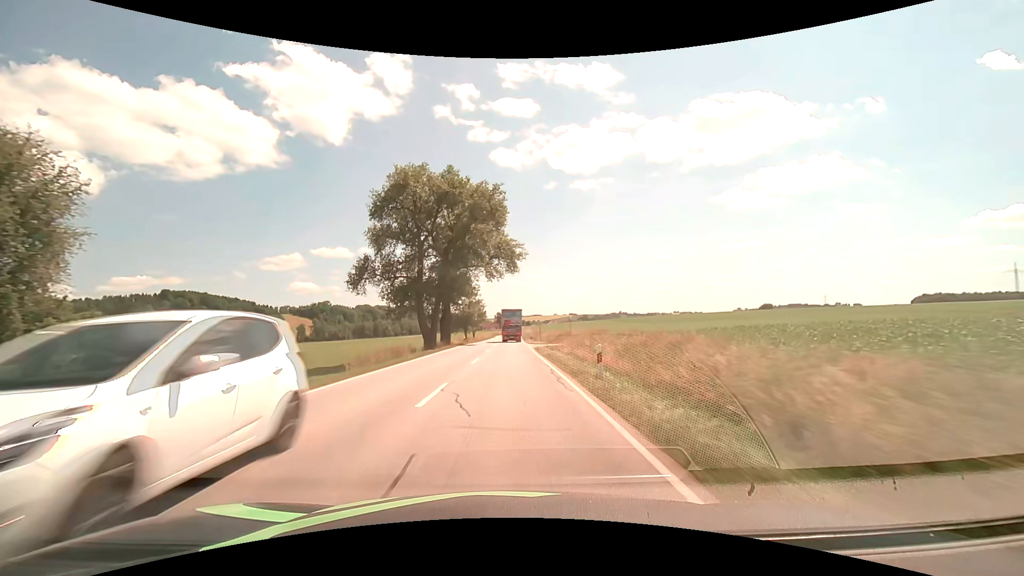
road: secondary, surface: asphalt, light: Day
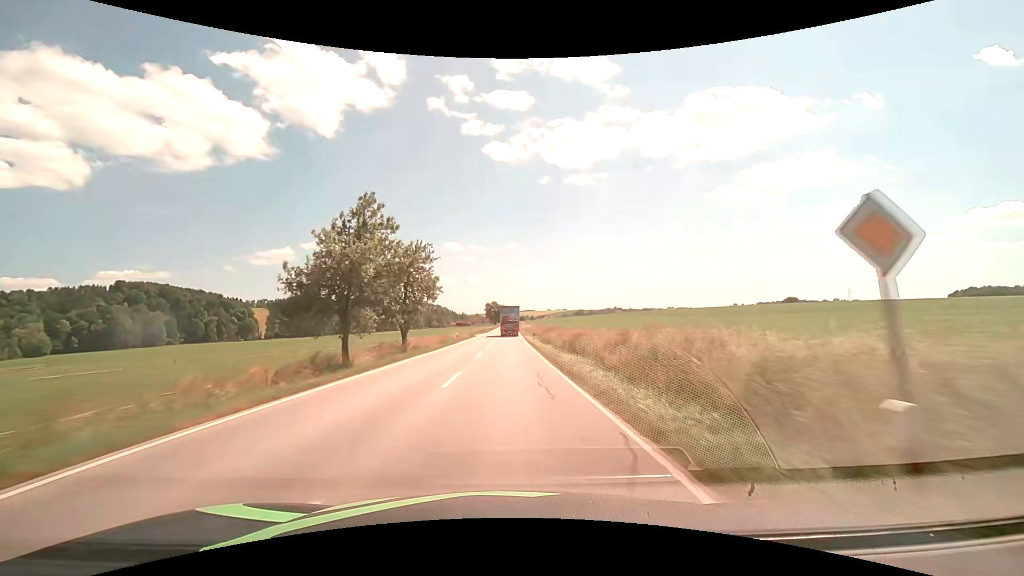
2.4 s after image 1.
(+0.5, +56.5) m; +1°
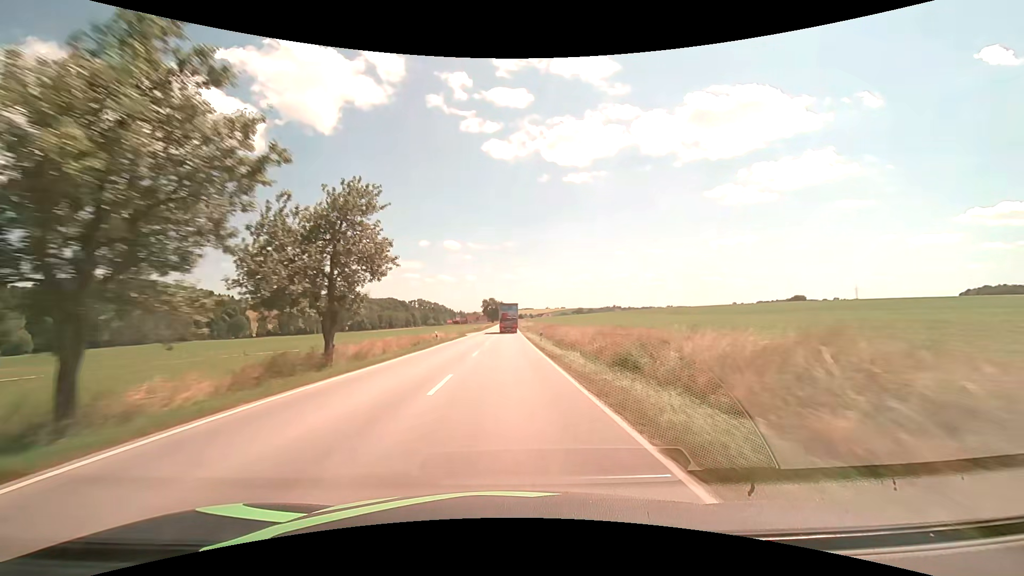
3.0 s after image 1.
(-0.1, +14.2) m; 0°
(0, +10) (0, +20) (0, +30) (0, +40) (0, +50) (0, +60) (0, +70) (0, +80) (0, +90) (0, +100) m
